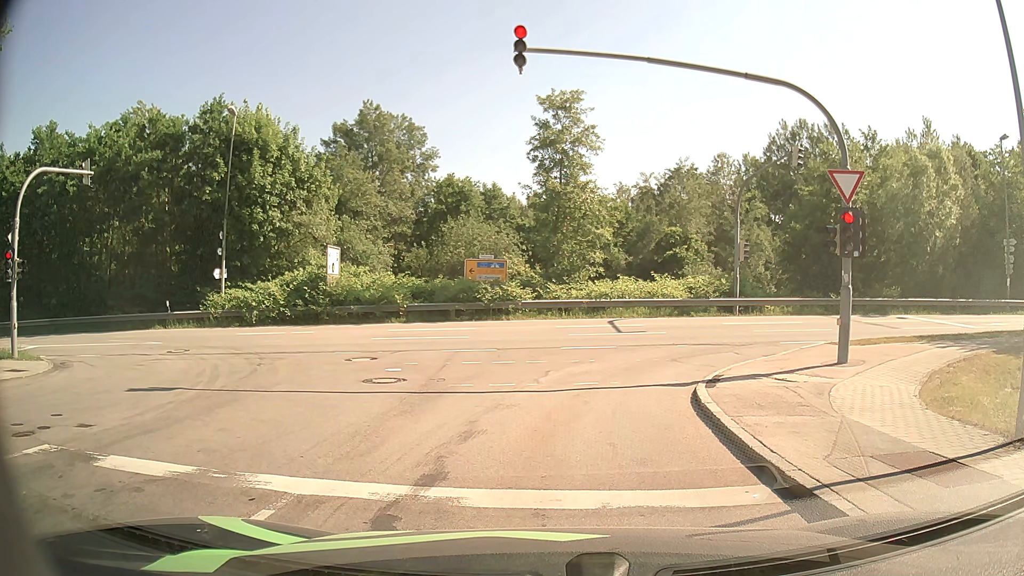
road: residential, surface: asphalt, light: Day
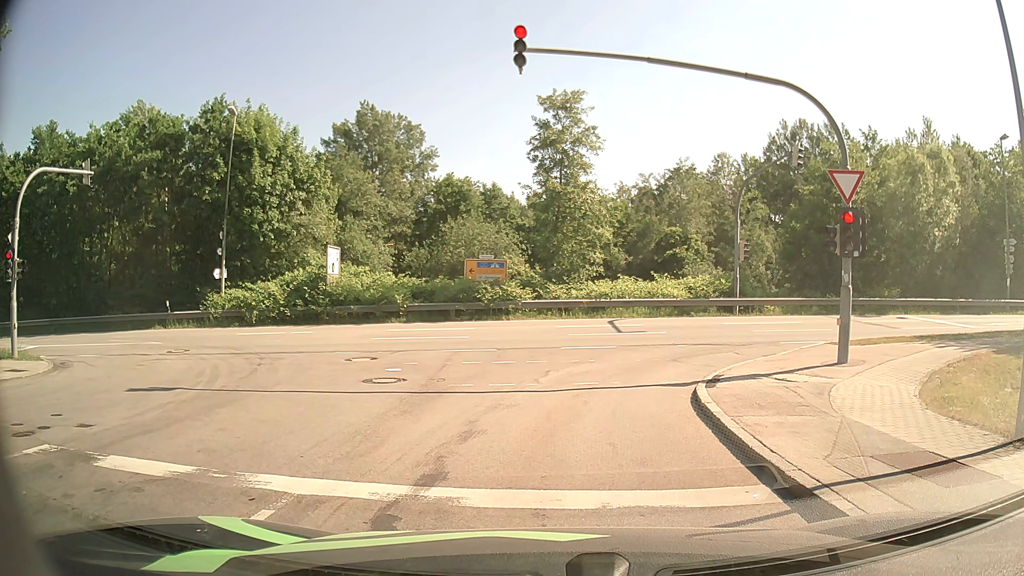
(0.0, 0.0) m; 0°
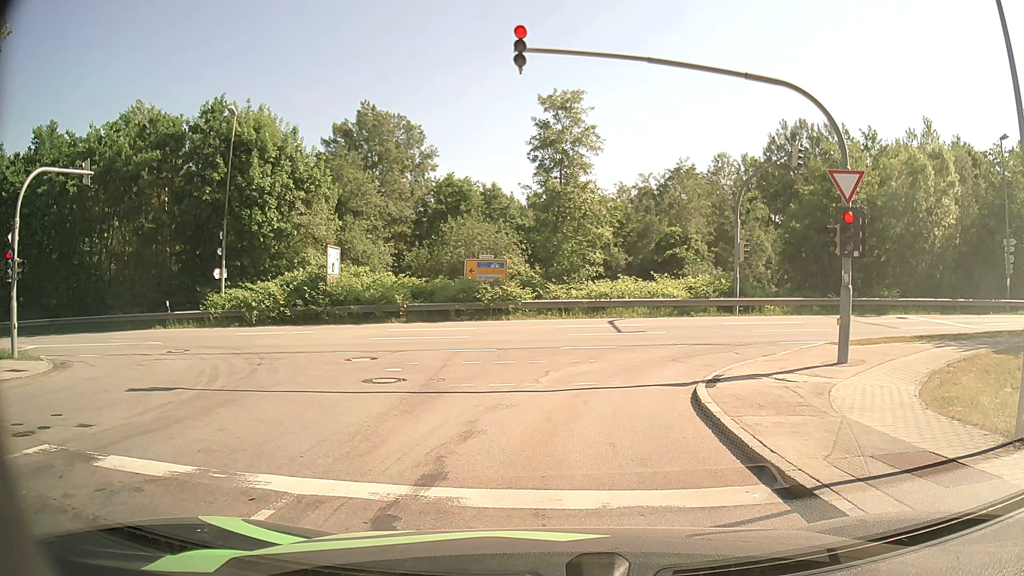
(0.0, 0.0) m; 0°
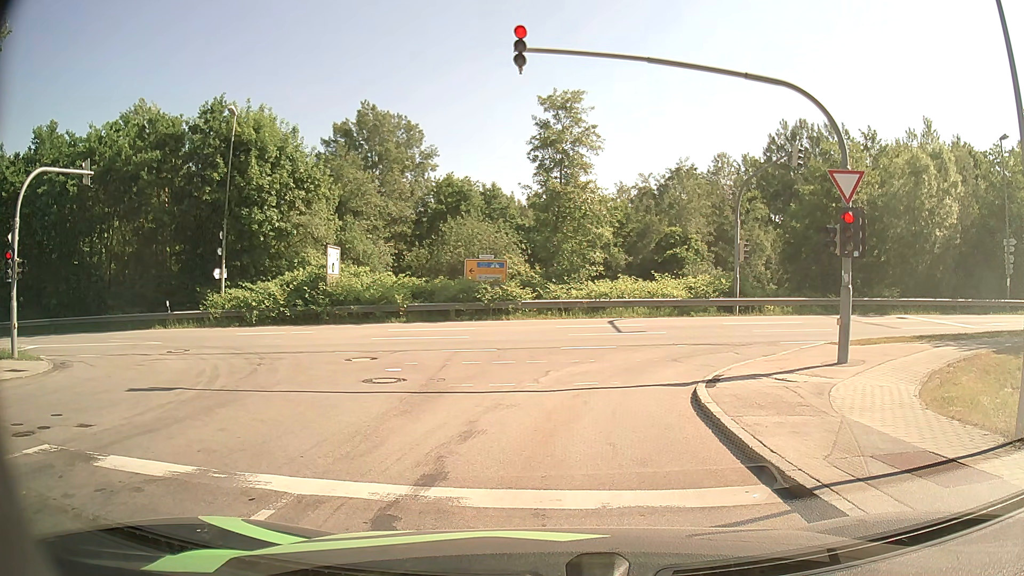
(0.0, 0.0) m; 0°
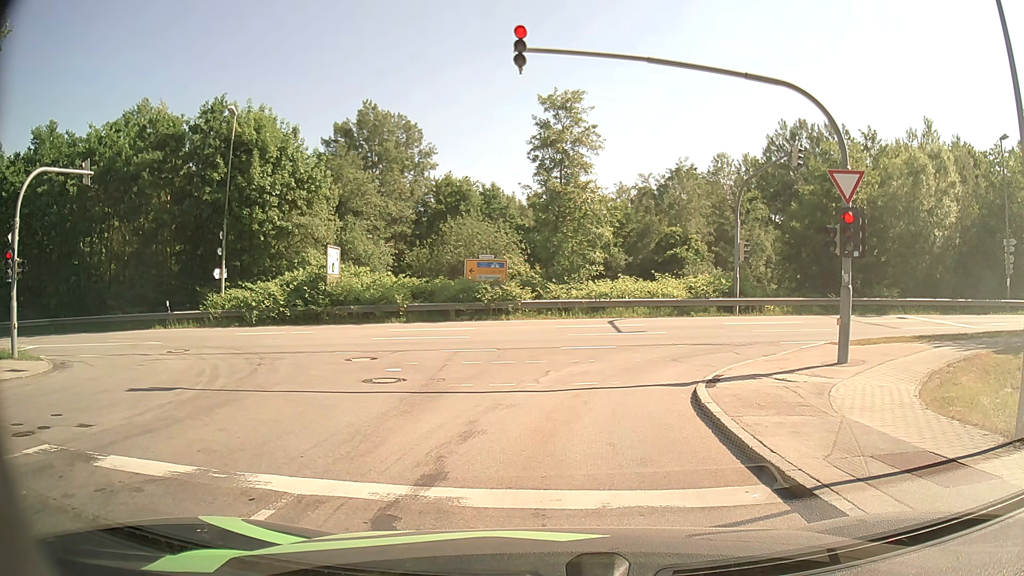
(0.0, 0.0) m; 0°
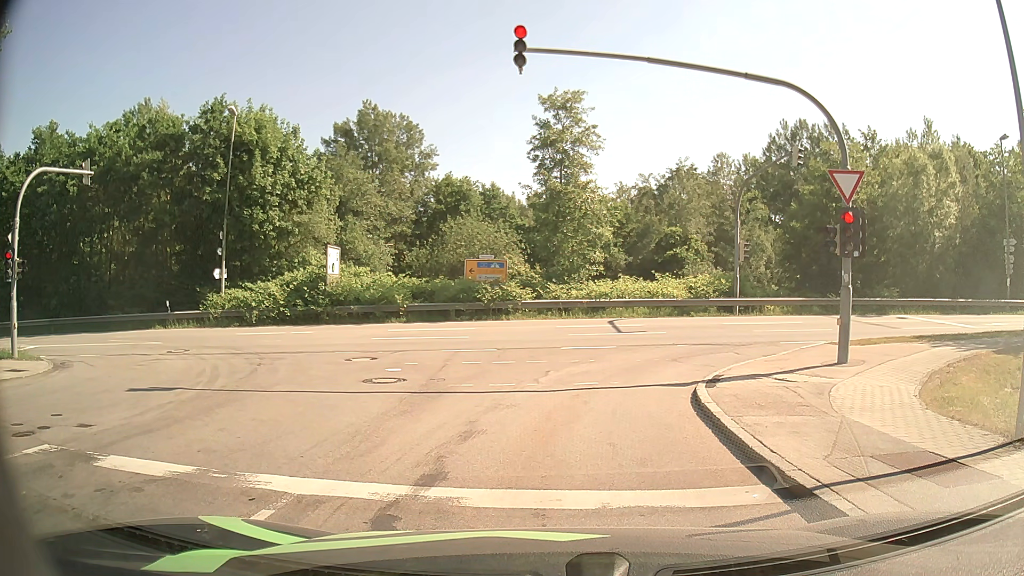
(0.0, 0.0) m; 0°
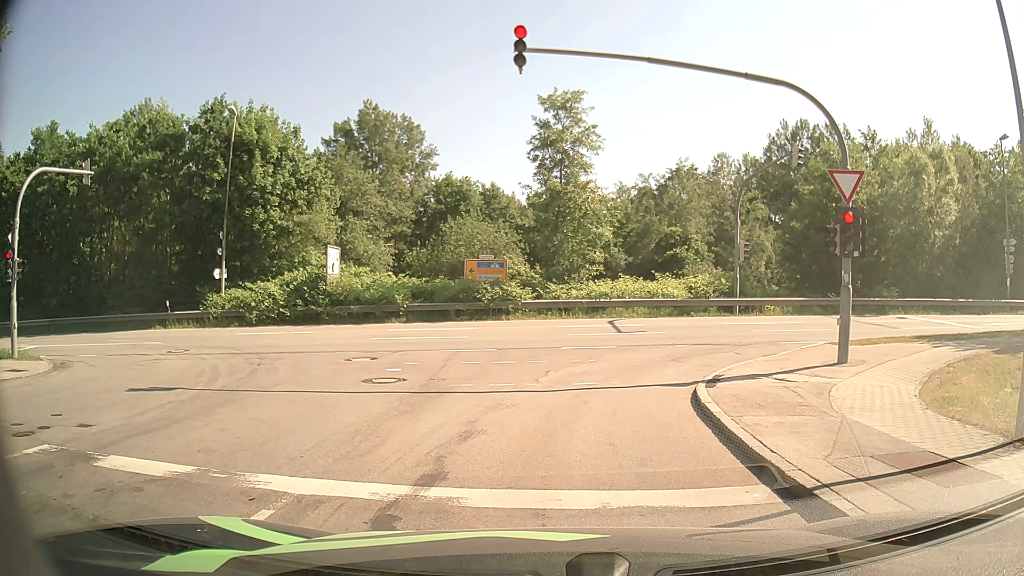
(0.0, 0.0) m; 0°
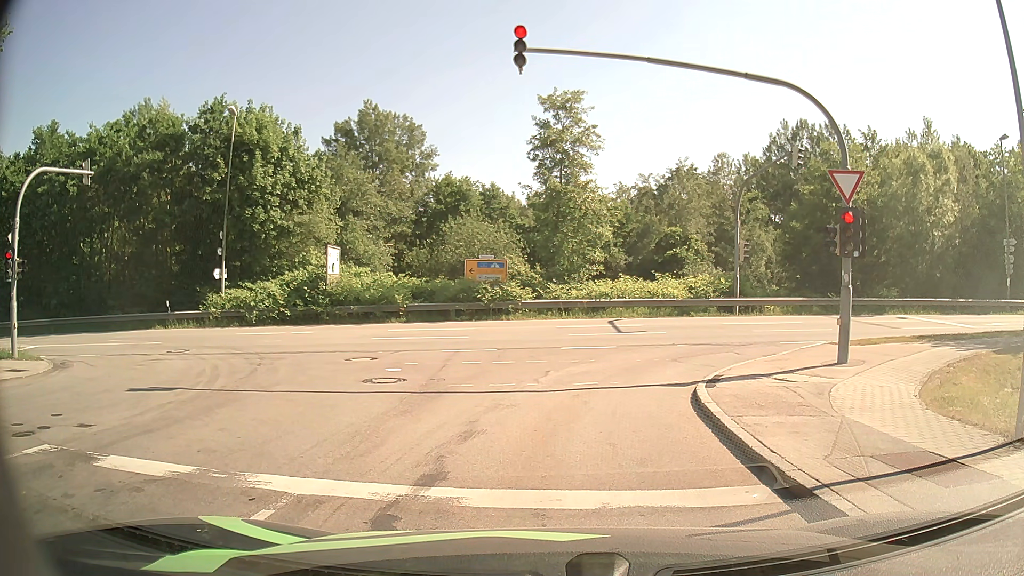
(0.0, 0.0) m; 0°
